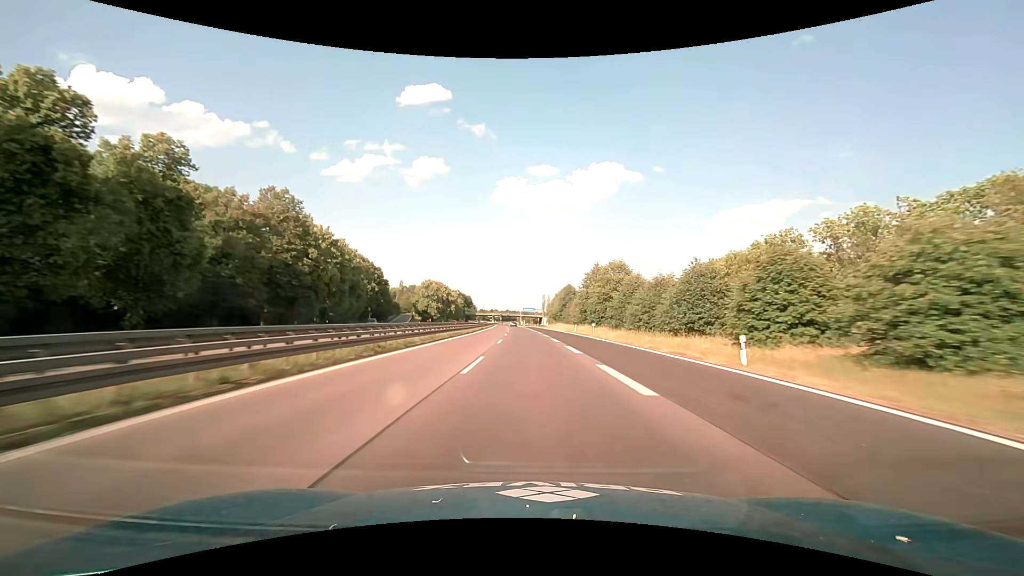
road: motorway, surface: asphalt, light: Day
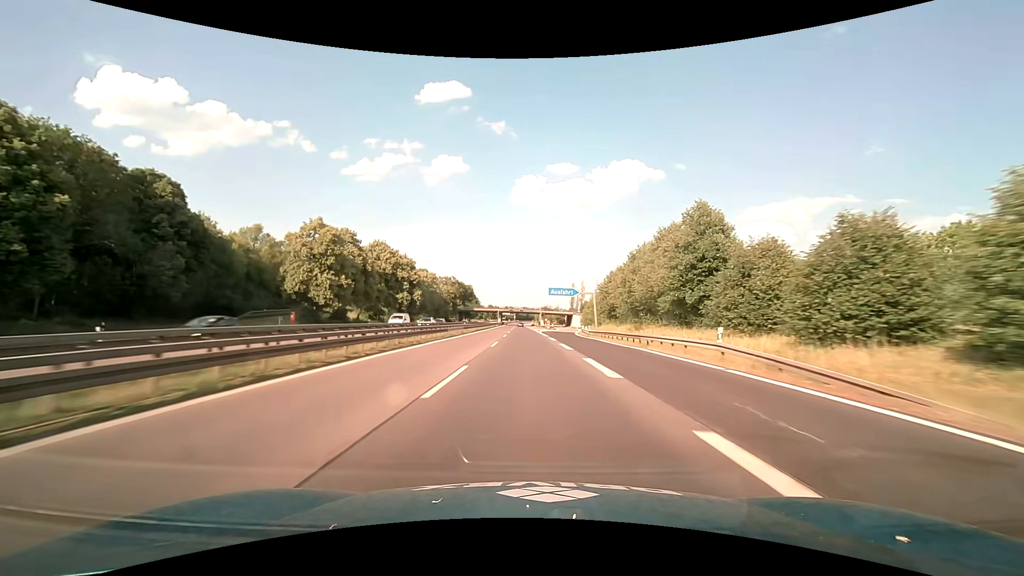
(-1.9, +93.5) m; -2°
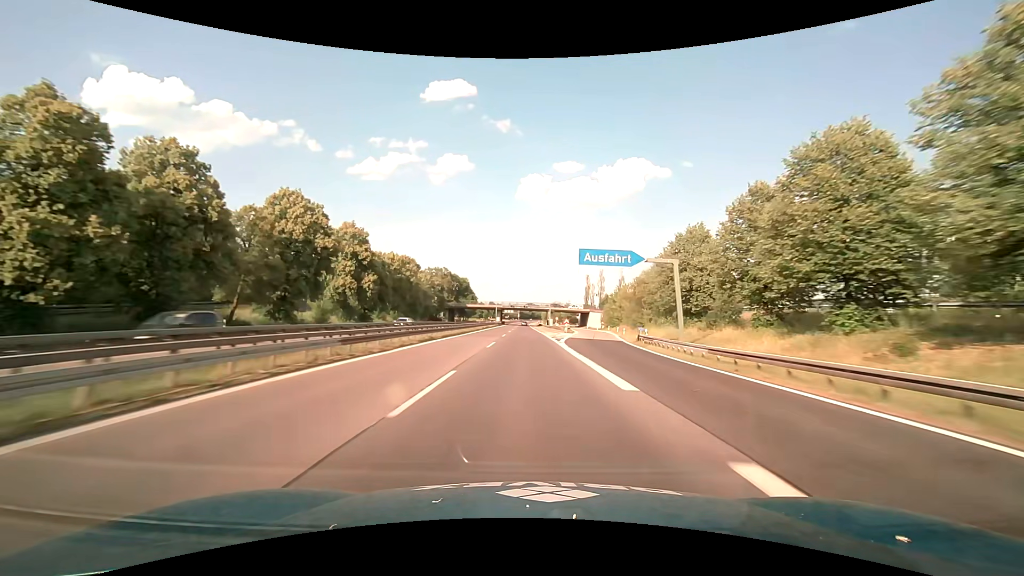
(-0.2, +37.4) m; -1°
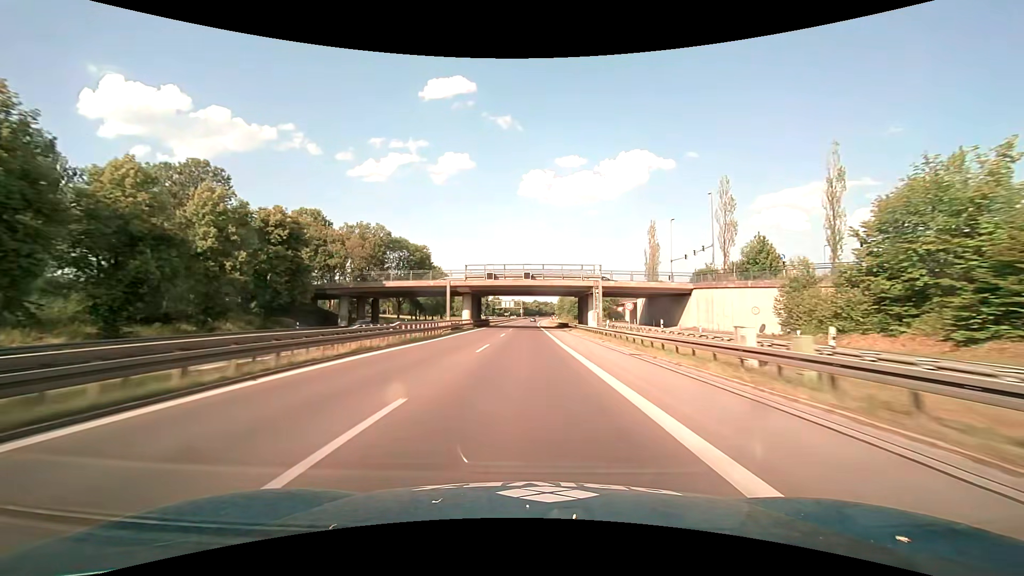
(-0.7, +93.8) m; -1°
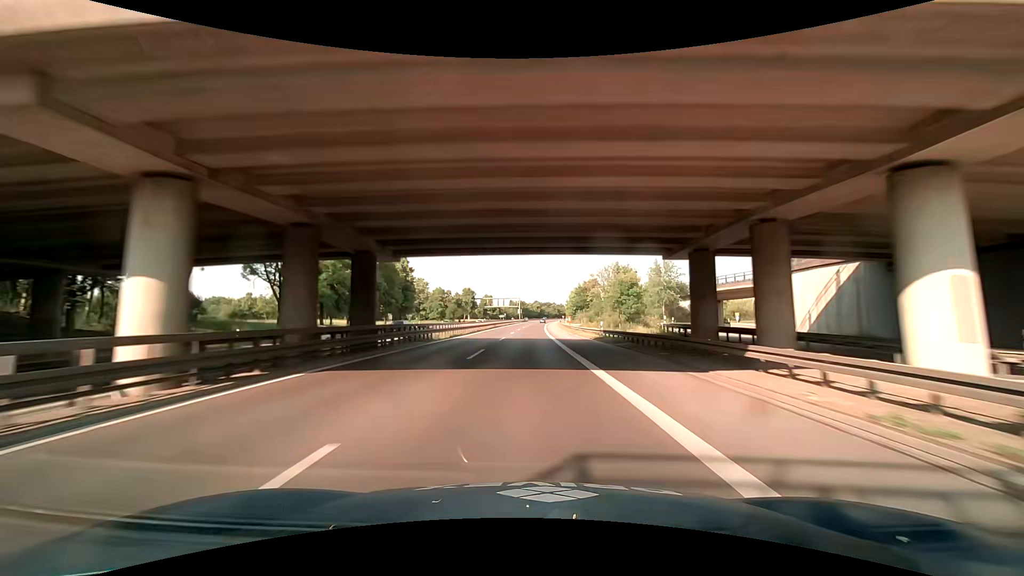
(-0.1, +56.2) m; 0°
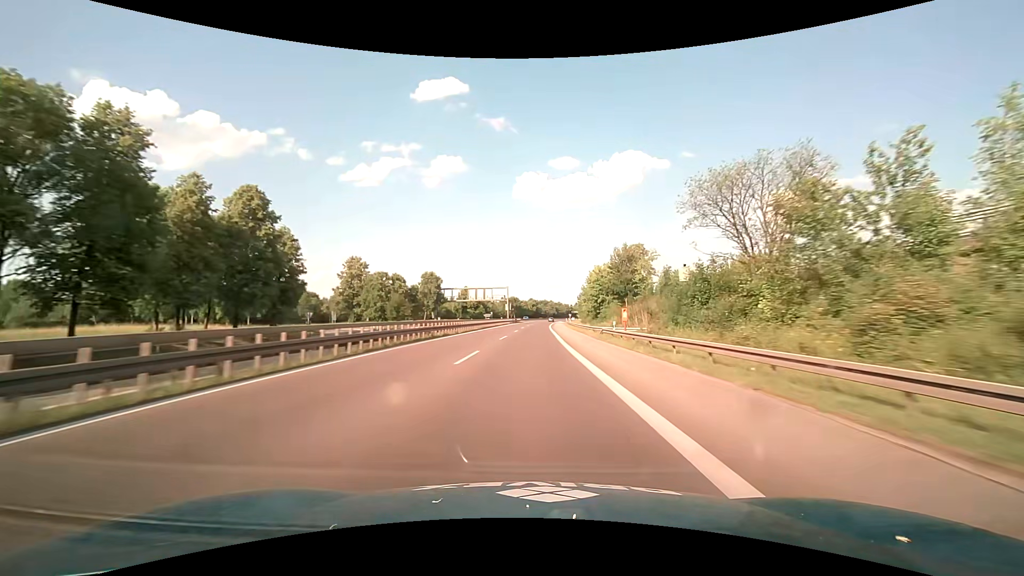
(-0.2, +56.1) m; 0°
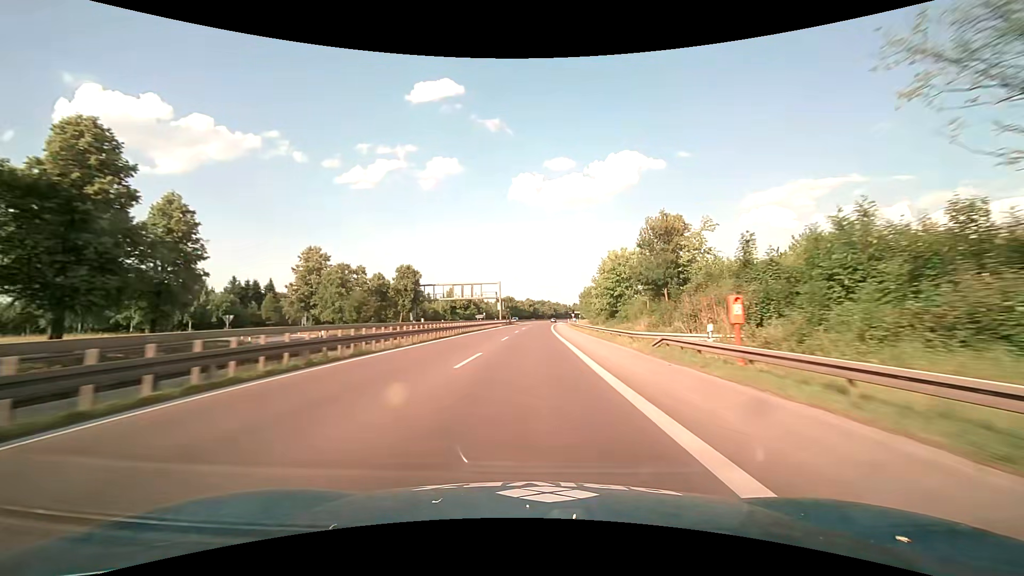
(0.0, +18.7) m; 0°
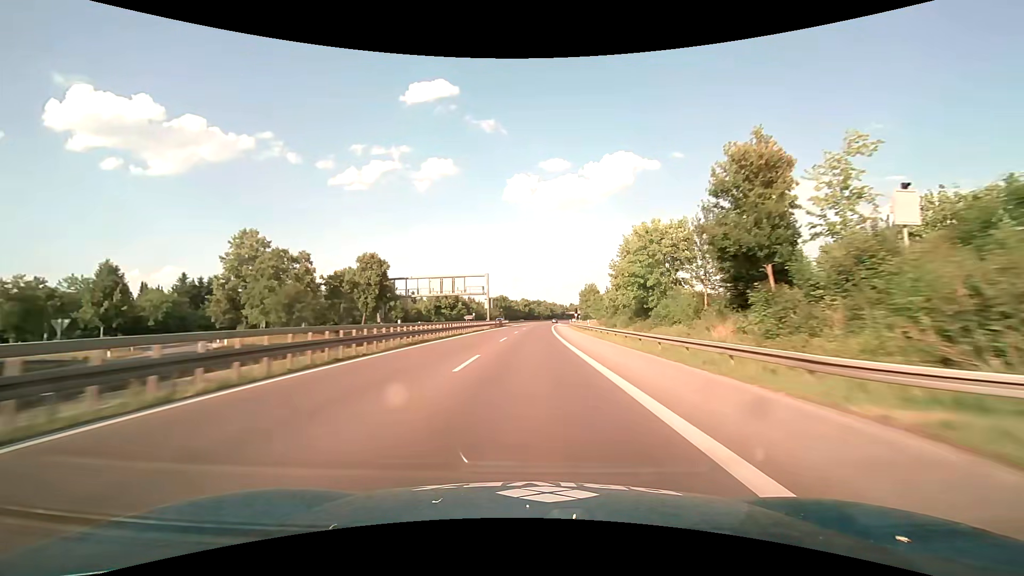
(+0.1, +18.7) m; 0°
(0, +10) (0, +20) (0, +30) (+1, +40) (+1, +50) (+1, +60) (+1, +70) (+2, +80) (+2, +90) (+3, +100) m
